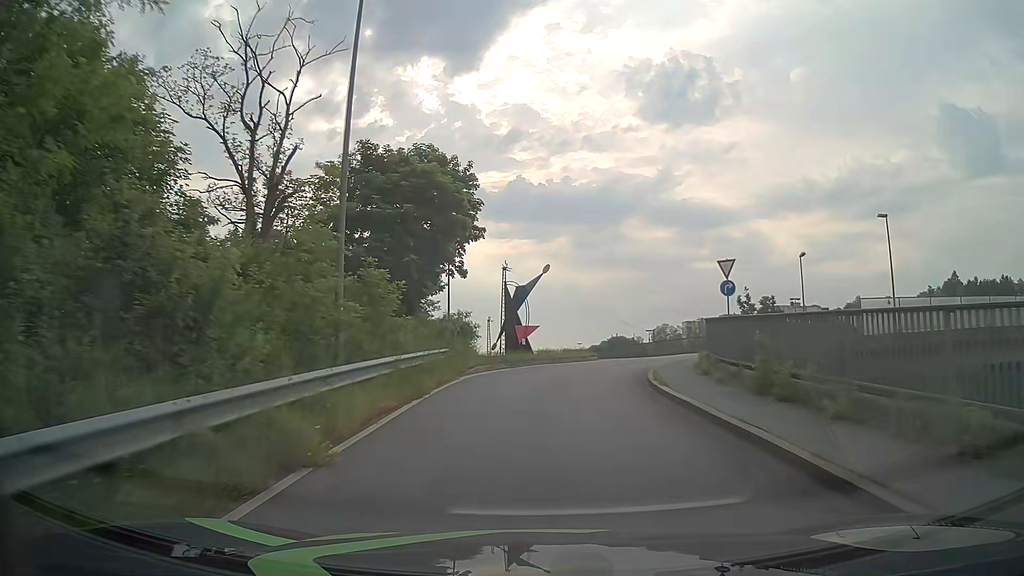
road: unclassified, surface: asphalt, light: Day
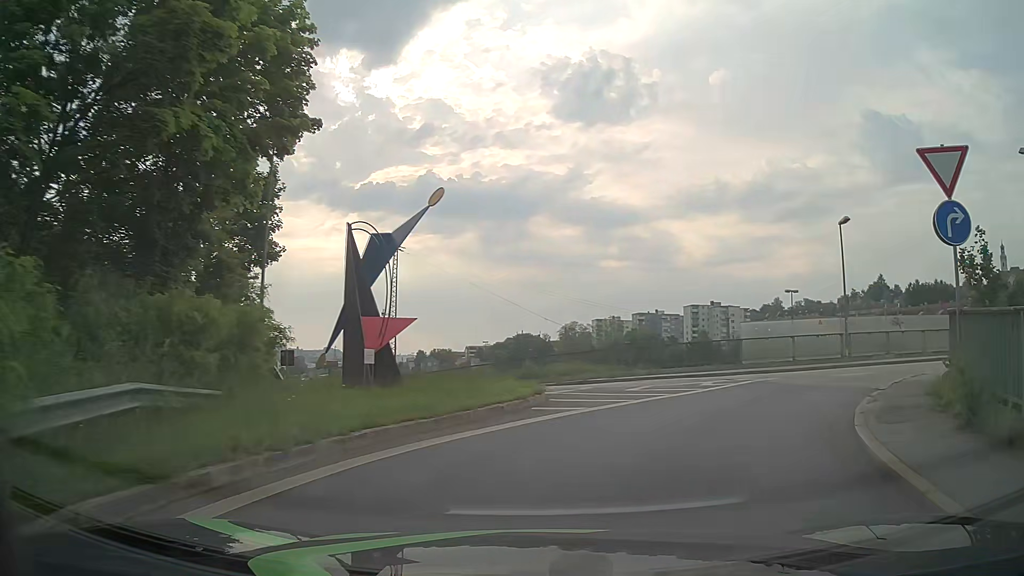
(+0.5, +17.4) m; +8°
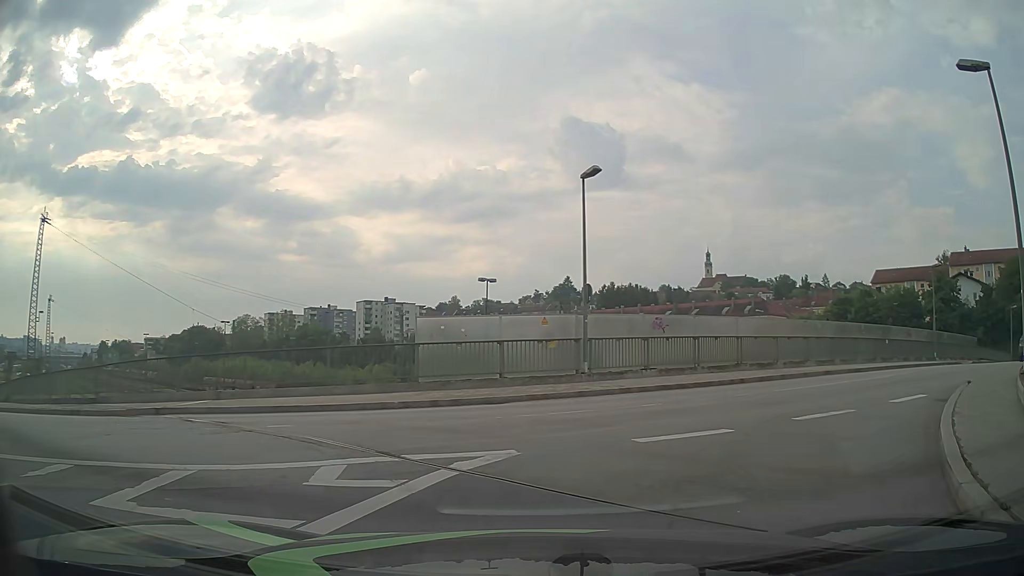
(+2.3, +10.2) m; +29°
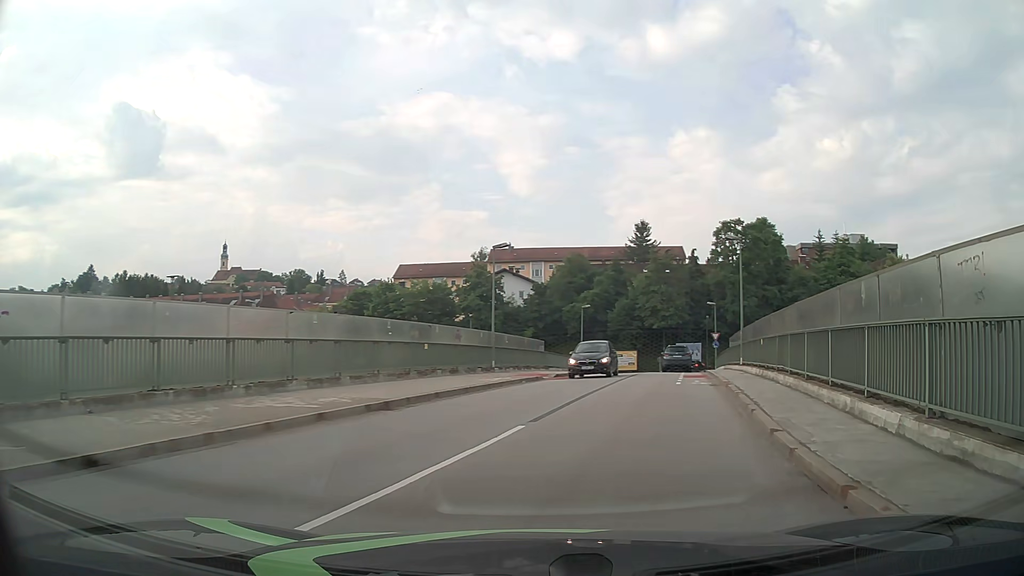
(+4.3, +12.1) m; +40°
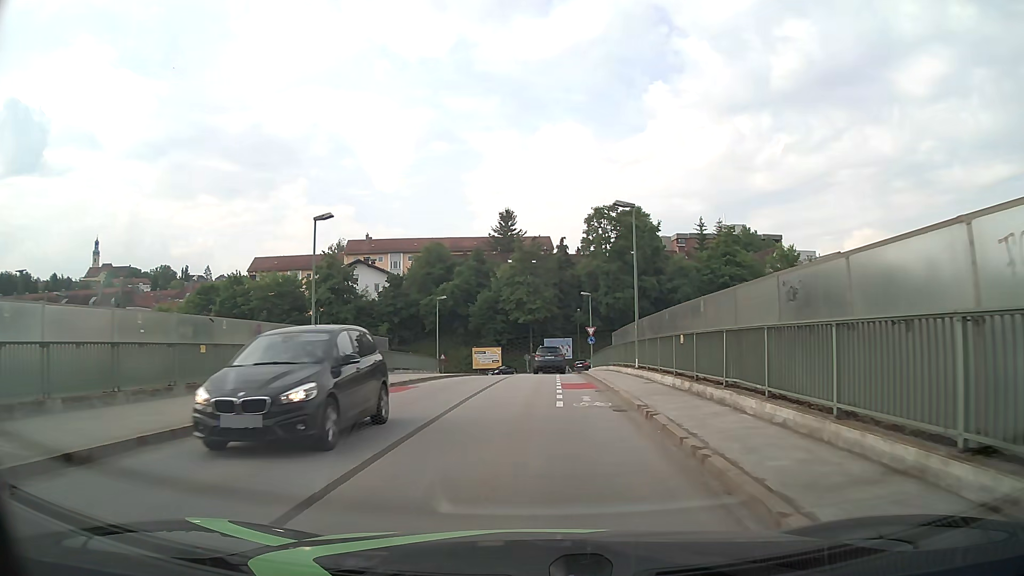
(+1.1, +7.8) m; +11°
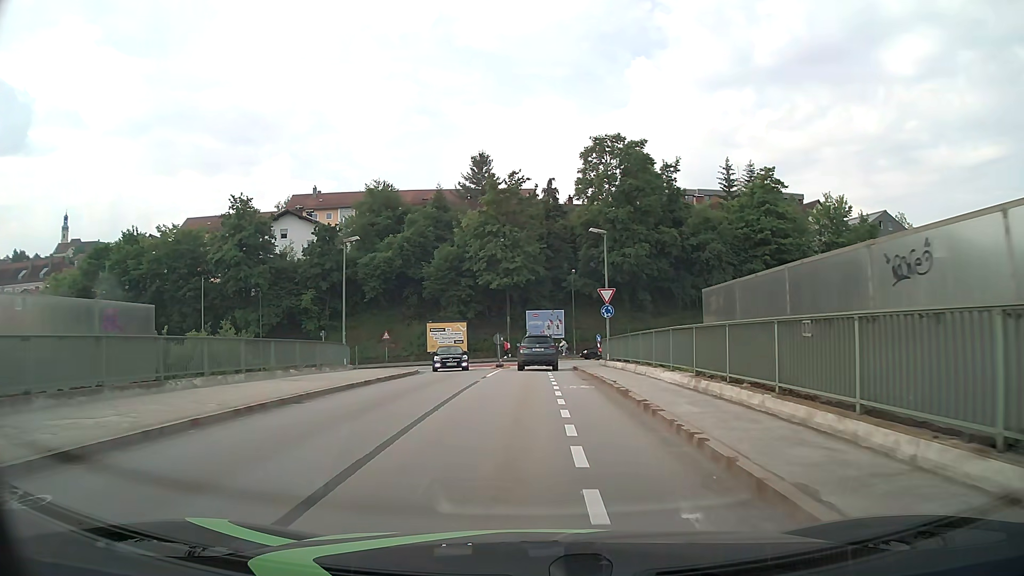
(+0.5, +23.6) m; +2°
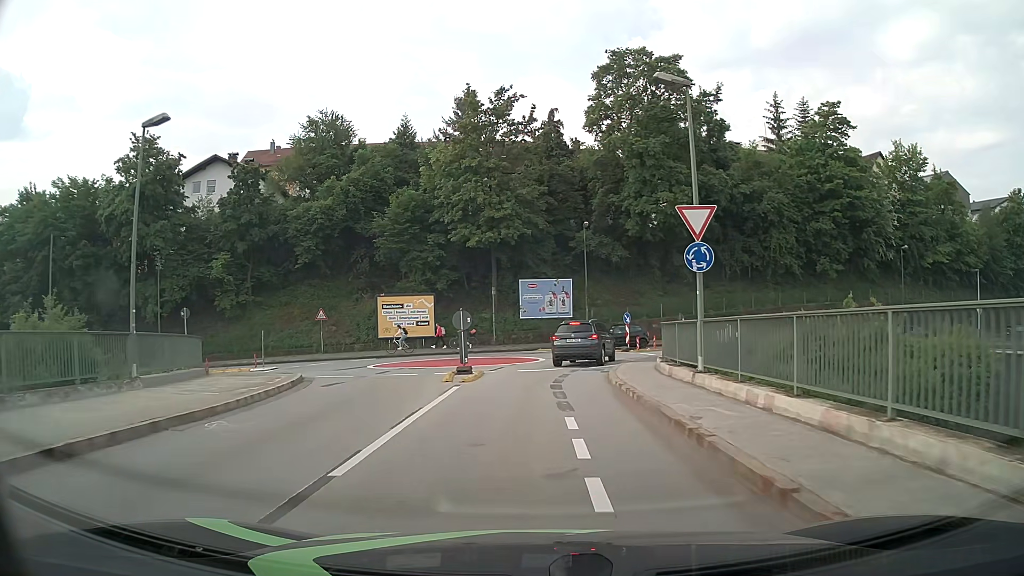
(0.0, +18.1) m; 0°
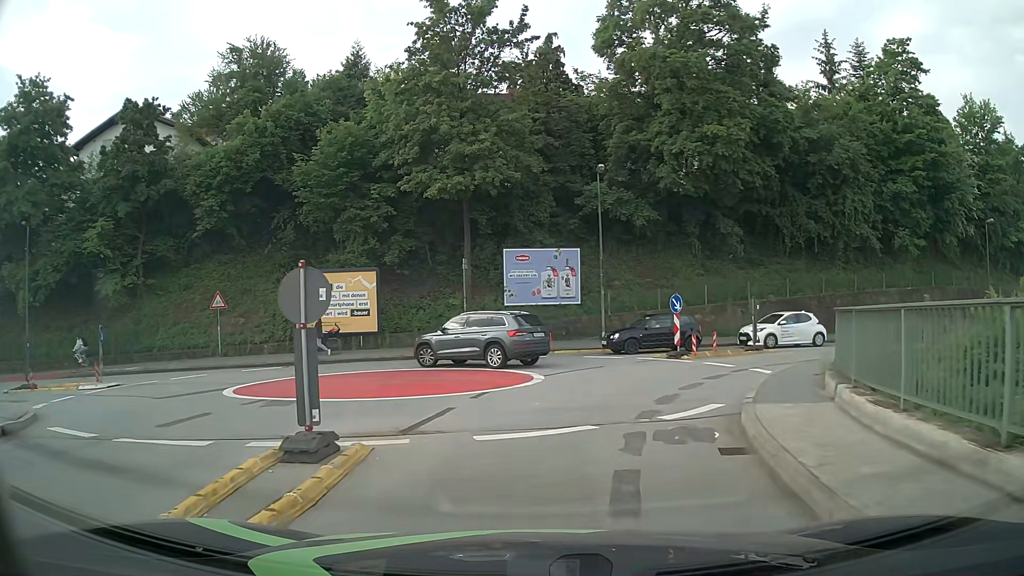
(+0.1, +13.8) m; +1°
(+1, +10) (+2, +20) (-7, +24) (-17, +23) (-27, +22) (-37, +21) (-47, +20) (-57, +20) (-67, +19) (-77, +19) m
